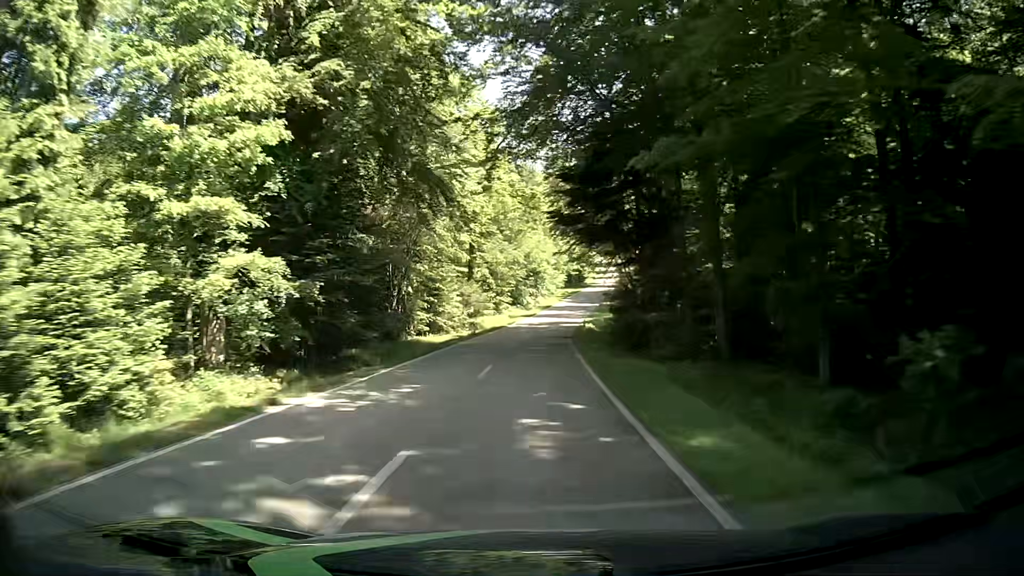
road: tertiary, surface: asphalt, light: Day
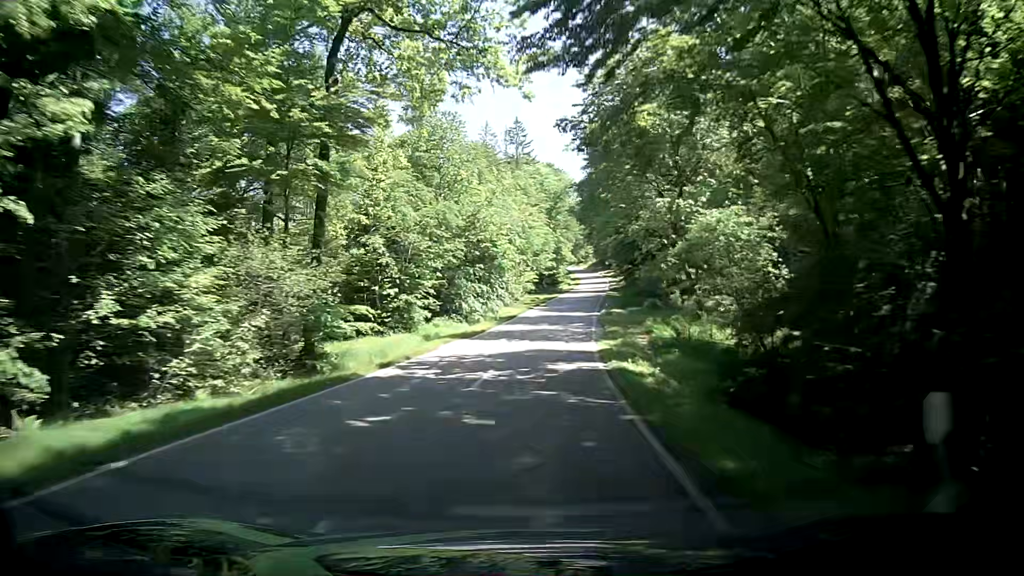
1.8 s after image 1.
(+0.7, +38.3) m; +2°
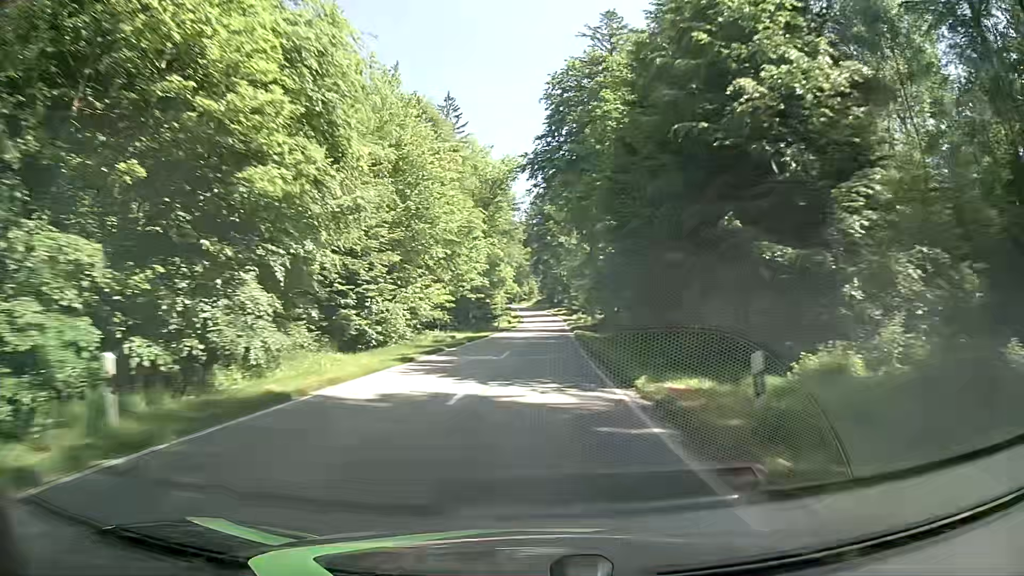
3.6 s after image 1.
(+2.1, +37.6) m; +5°
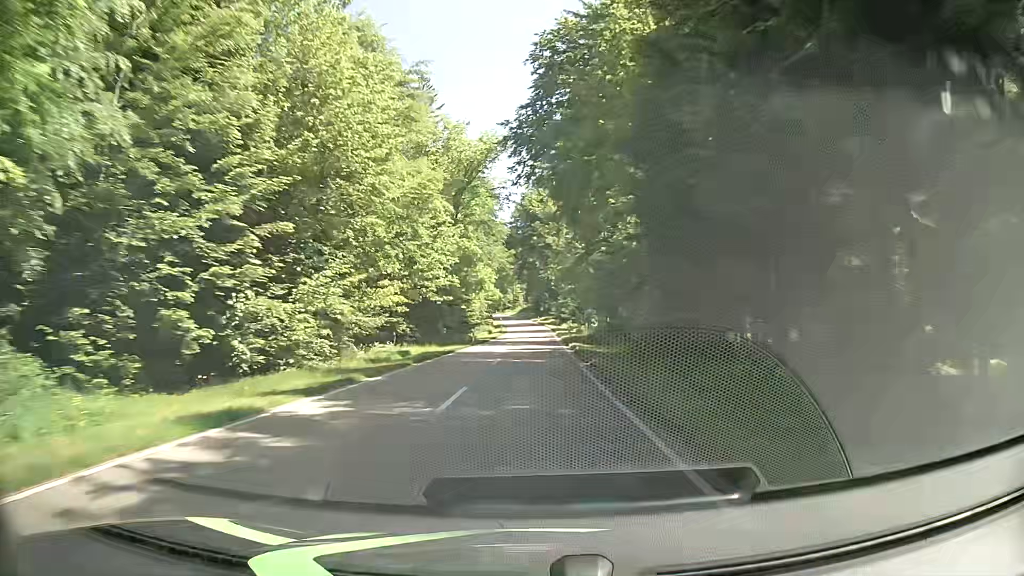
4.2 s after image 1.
(+0.3, +12.4) m; +2°
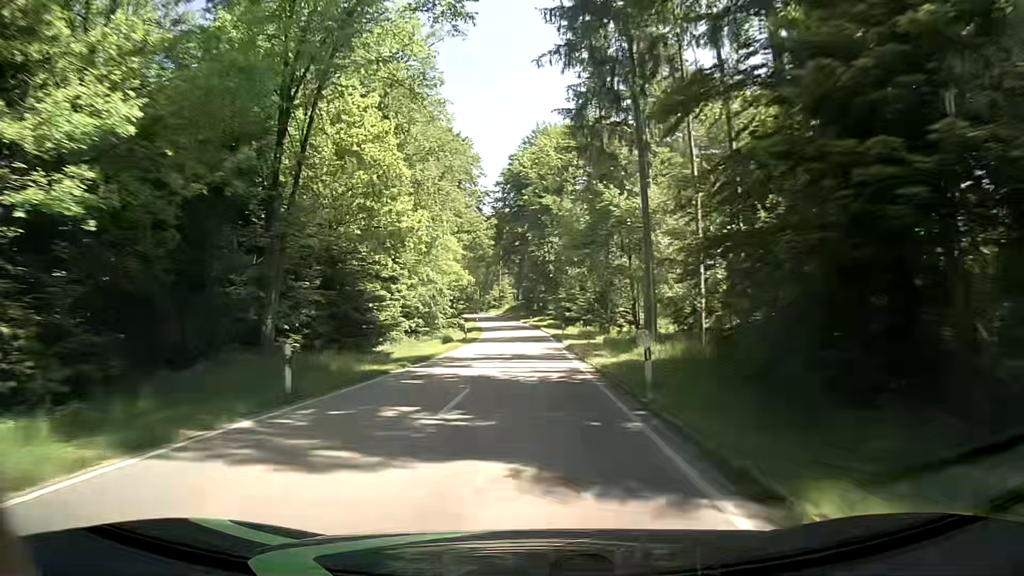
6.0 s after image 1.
(+0.3, +36.5) m; 0°
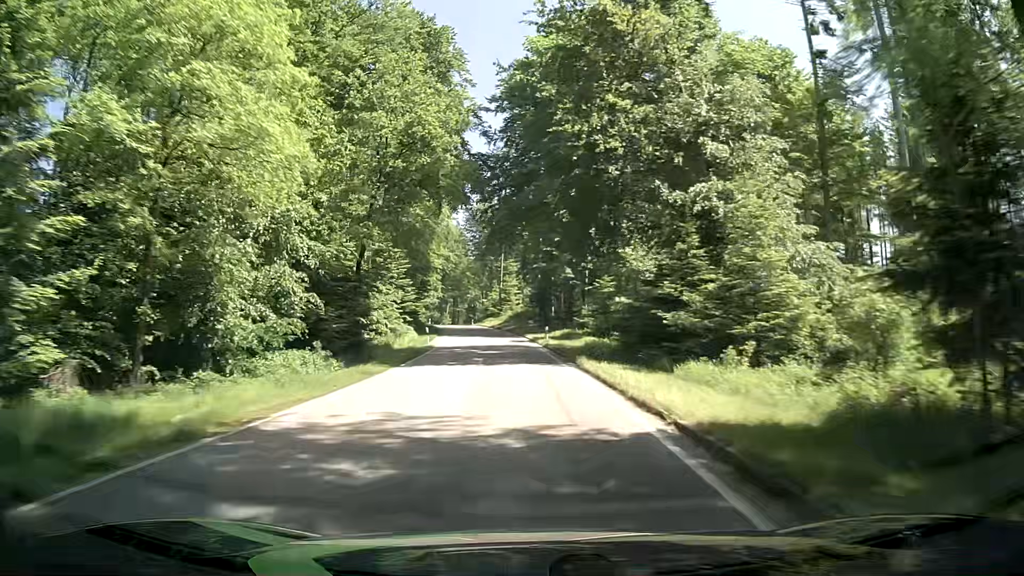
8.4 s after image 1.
(-0.1, +47.6) m; -1°
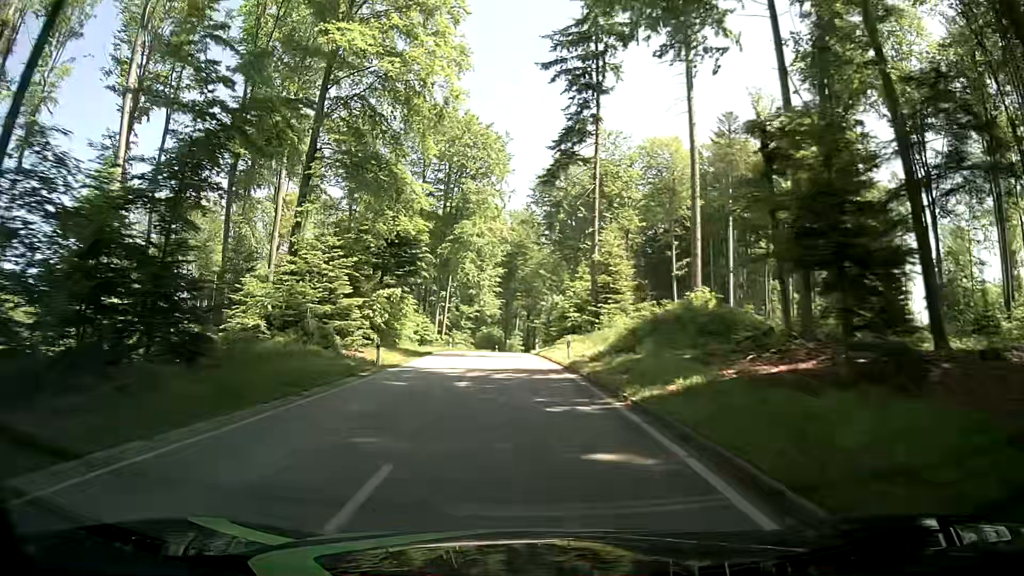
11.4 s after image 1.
(-2.7, +56.9) m; -7°
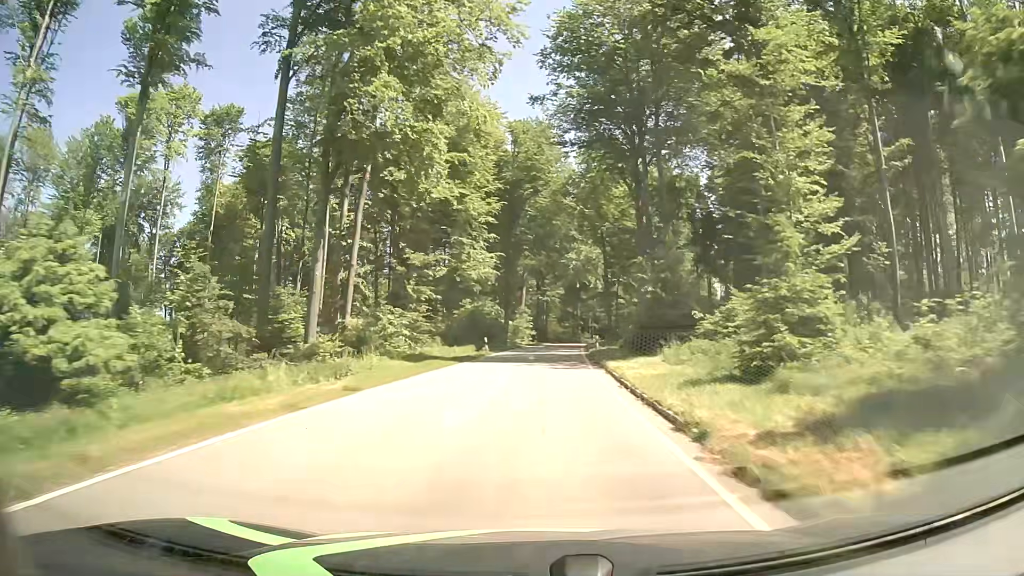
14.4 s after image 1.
(-2.0, +53.7) m; 0°
(0, +10) (0, +20) (+1, +30) (+2, +40) (+2, +50) (+3, +60) (+4, +70) (+5, +80) (+6, +90) (+7, +100) m
